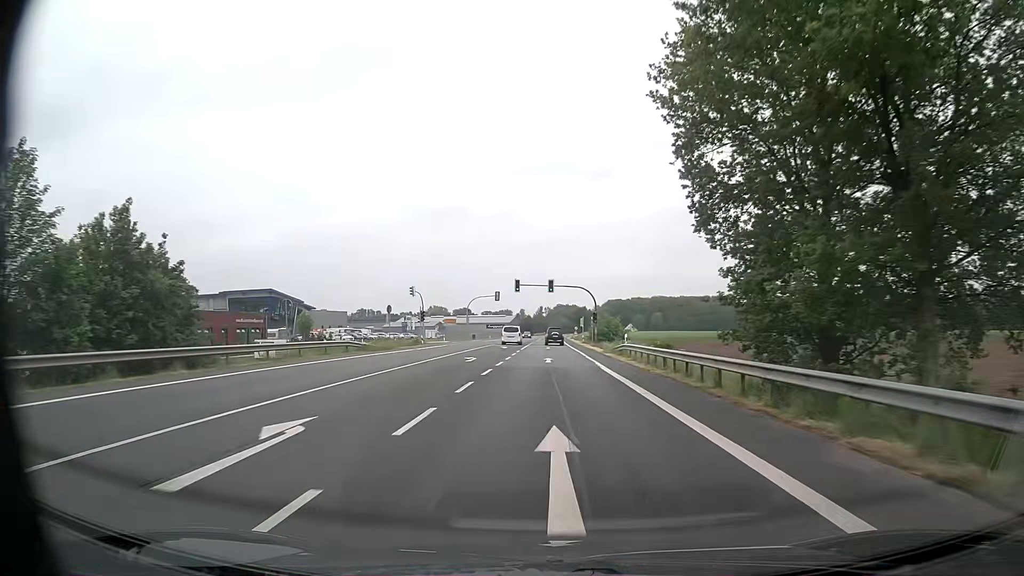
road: primary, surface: asphalt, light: Day
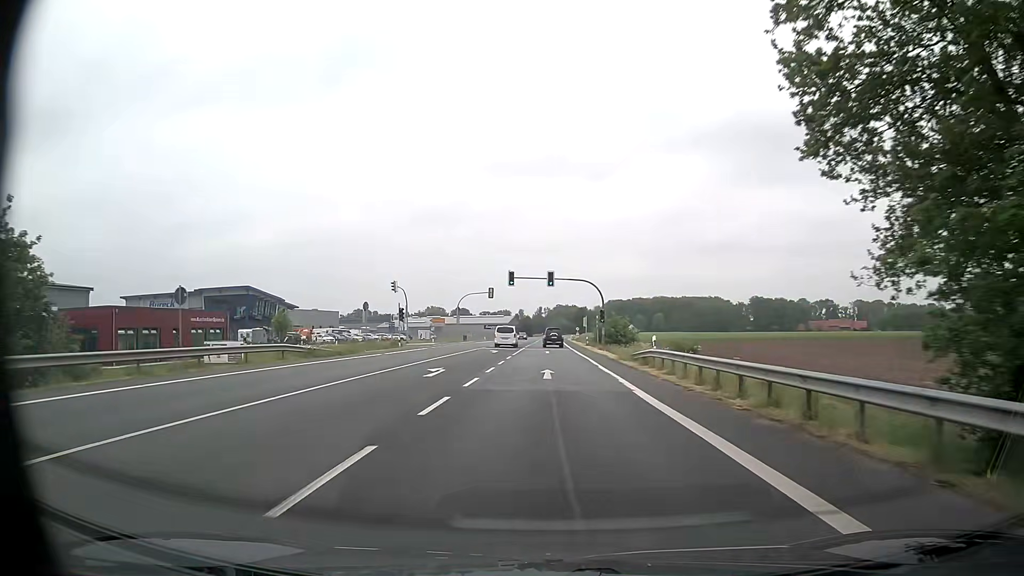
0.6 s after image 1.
(0.0, +9.9) m; 0°
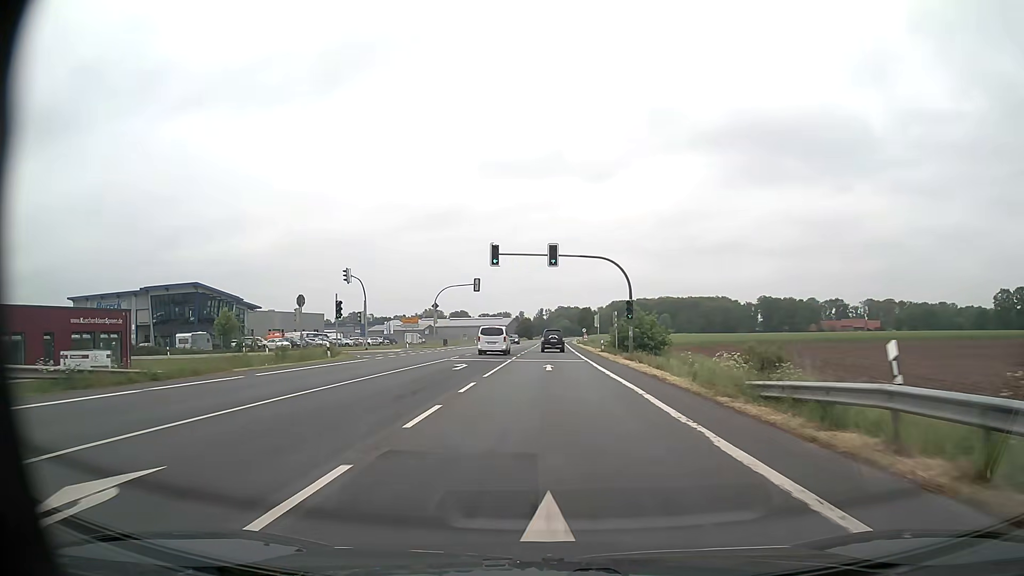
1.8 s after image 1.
(-0.2, +18.9) m; -1°
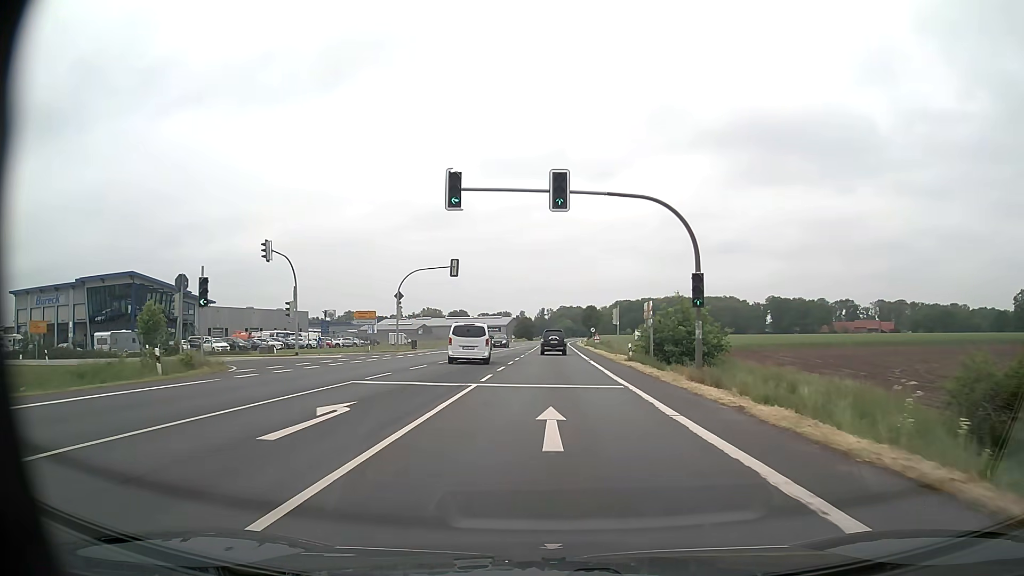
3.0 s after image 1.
(+0.1, +18.0) m; 0°
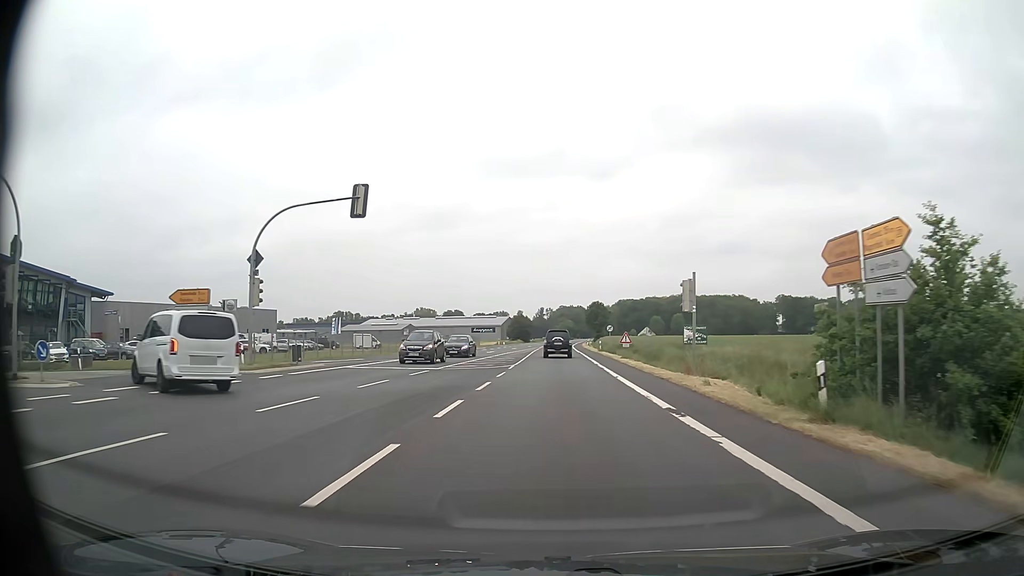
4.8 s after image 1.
(0.0, +26.9) m; 0°
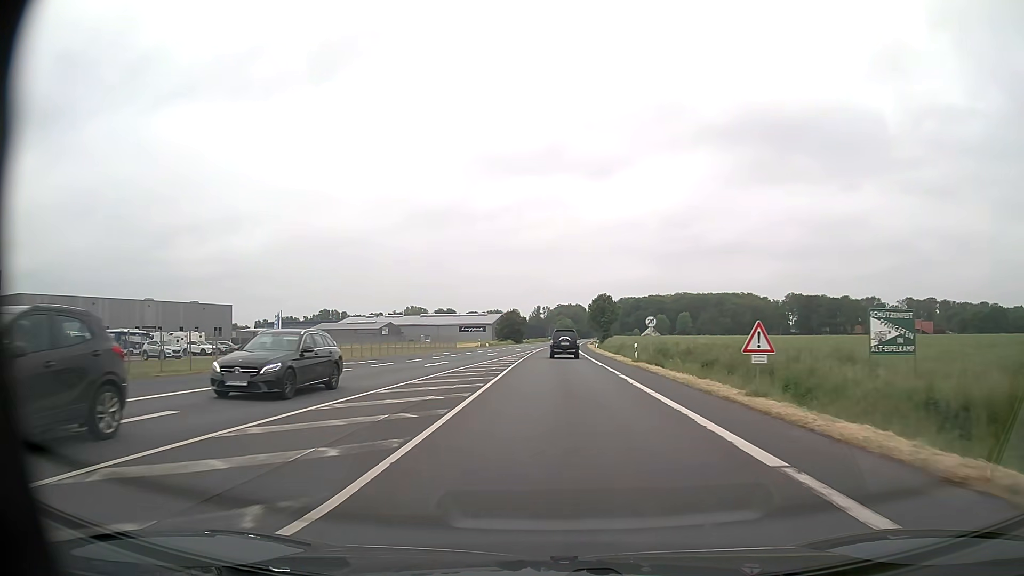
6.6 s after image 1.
(+0.1, +28.5) m; 0°
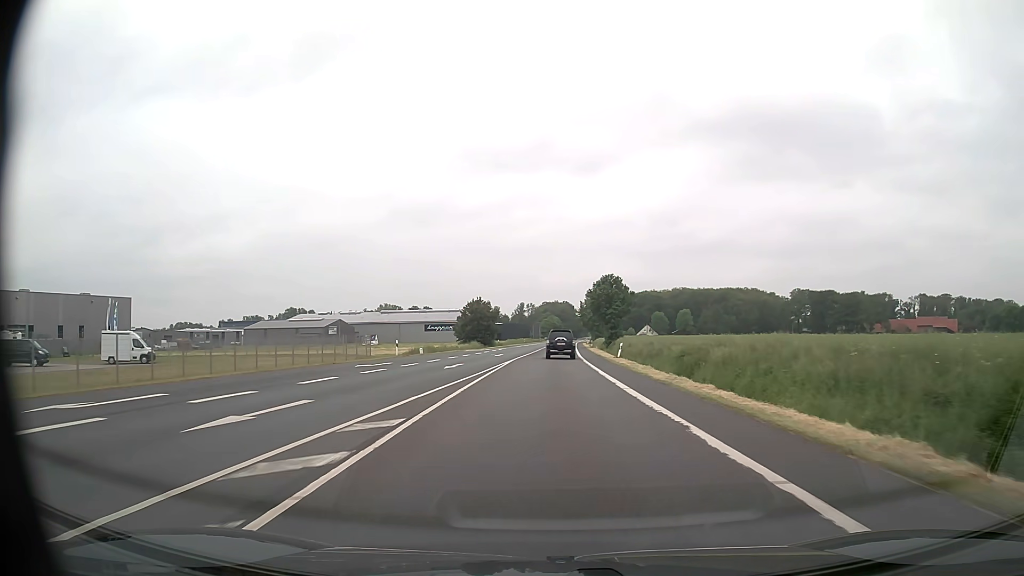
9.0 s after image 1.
(+0.4, +41.4) m; +1°
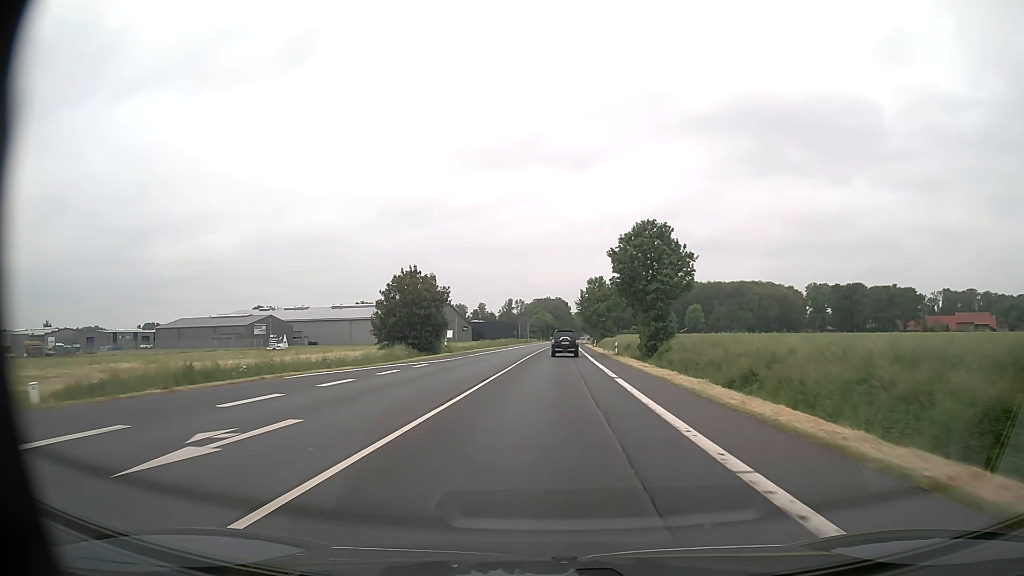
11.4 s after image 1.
(+0.3, +43.4) m; +1°
(0, +10) (0, +20) (0, +30) (0, +40) (+1, +50) (+1, +60) (+1, +70) (+1, +80) (+2, +90) (+2, +100) m
